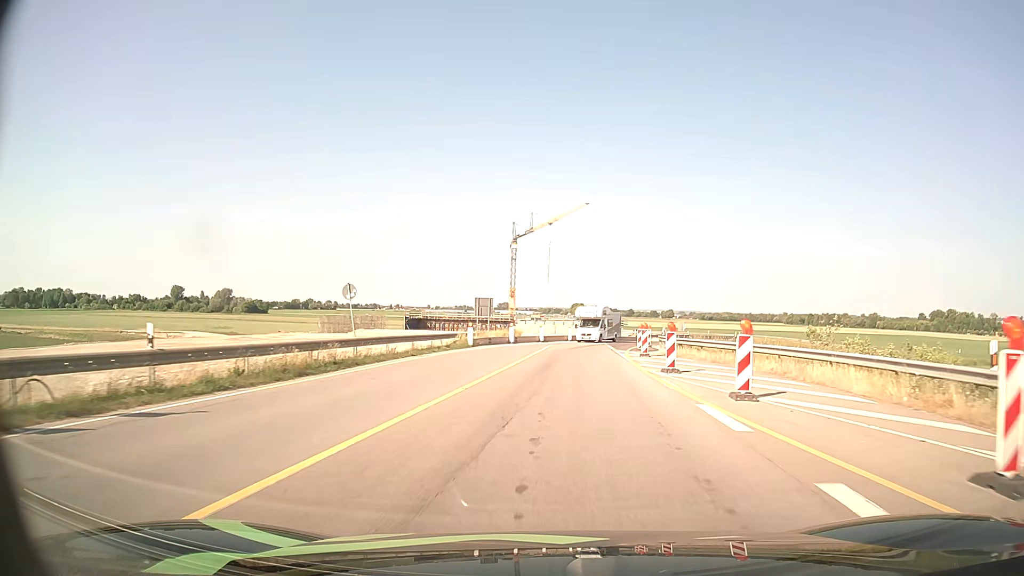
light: Day
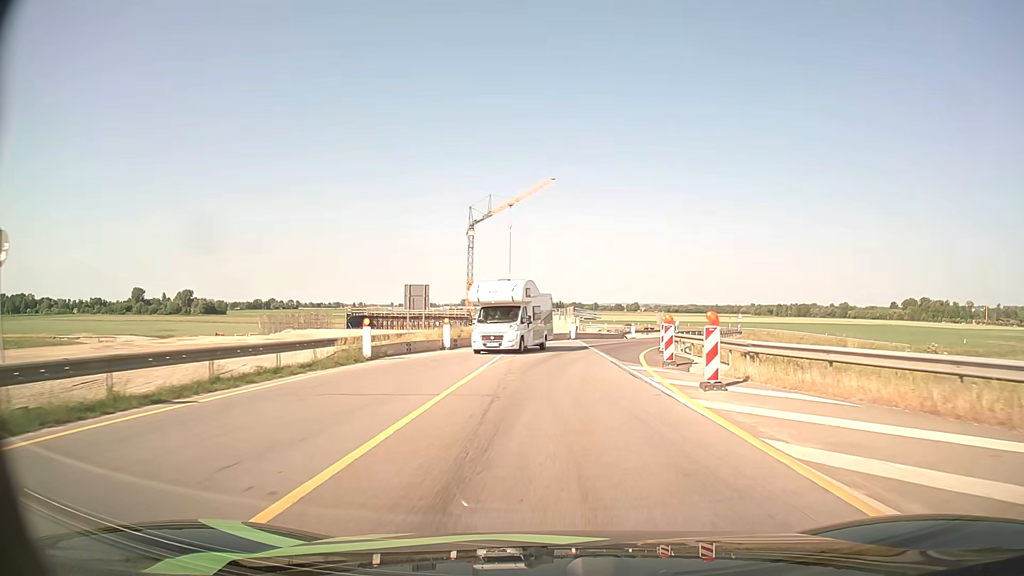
(+0.4, +17.0) m; +3°
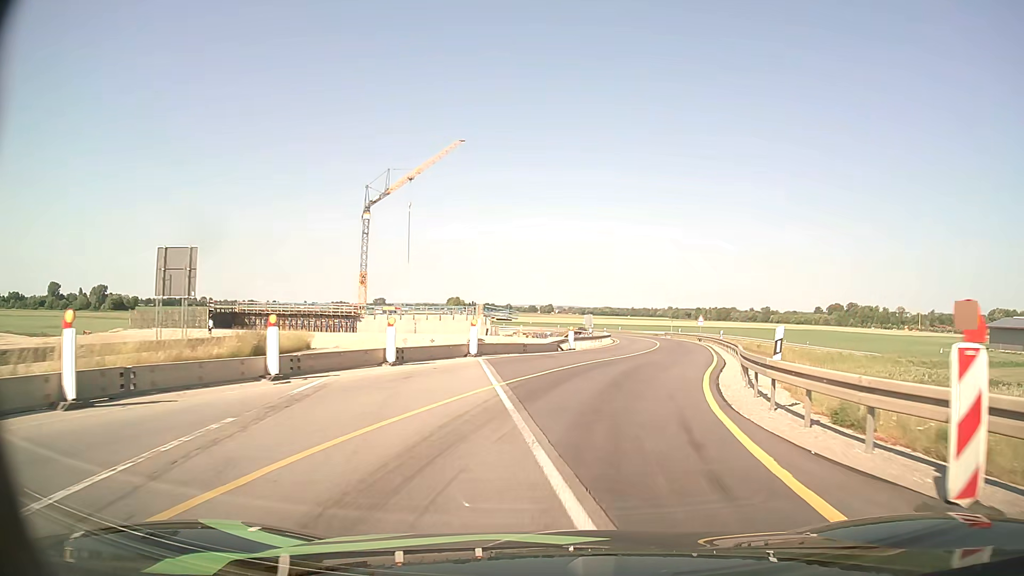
(+1.1, +23.1) m; +7°
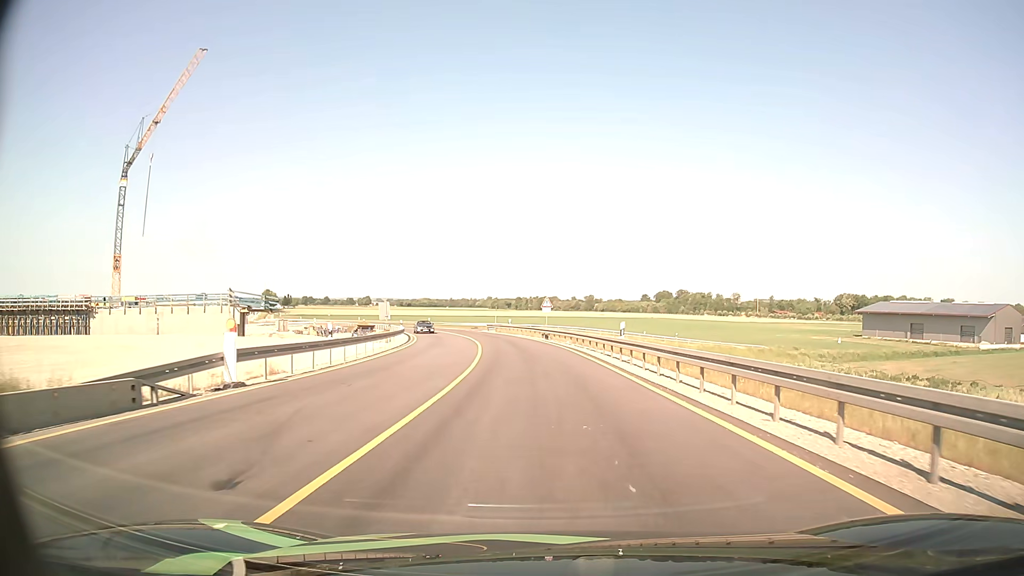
(+4.4, +28.1) m; +16°
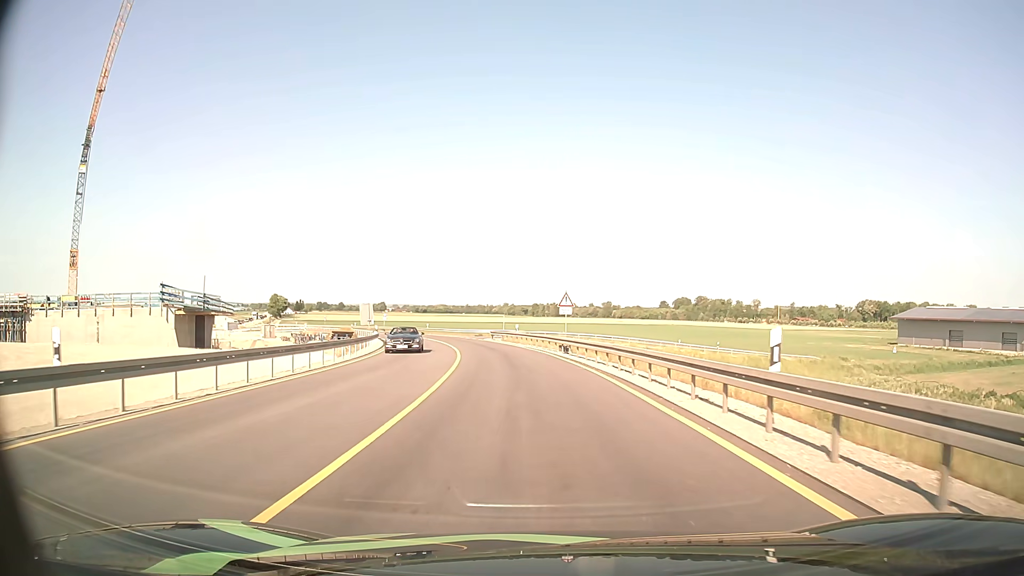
(0.0, +14.8) m; -1°
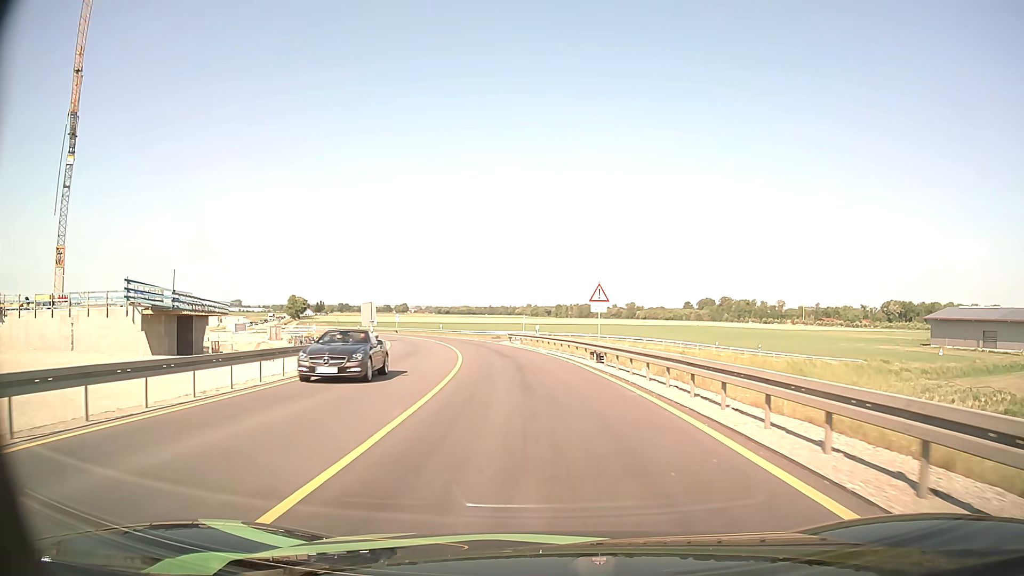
(-0.1, +7.5) m; -2°
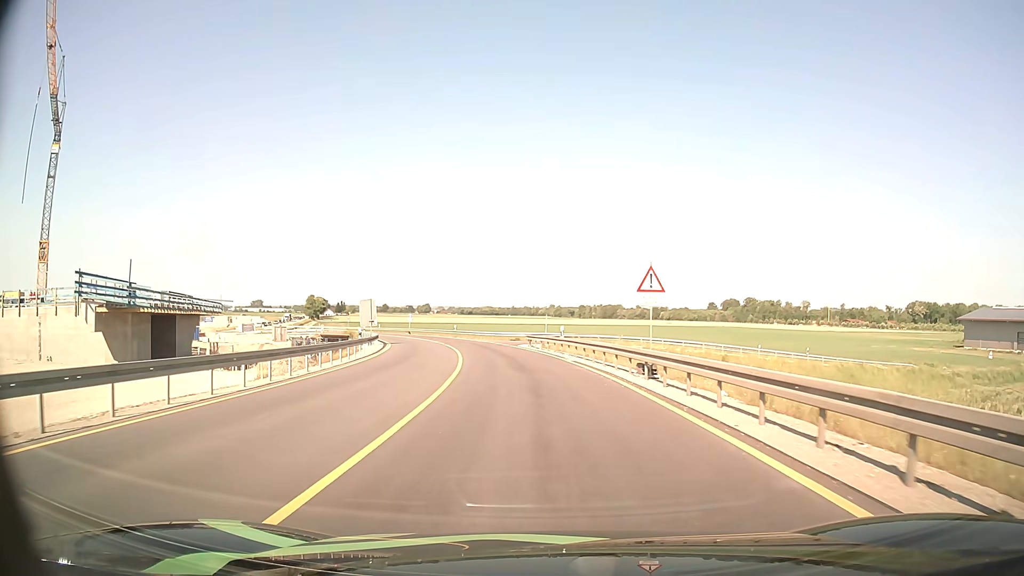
(-0.1, +7.6) m; -2°
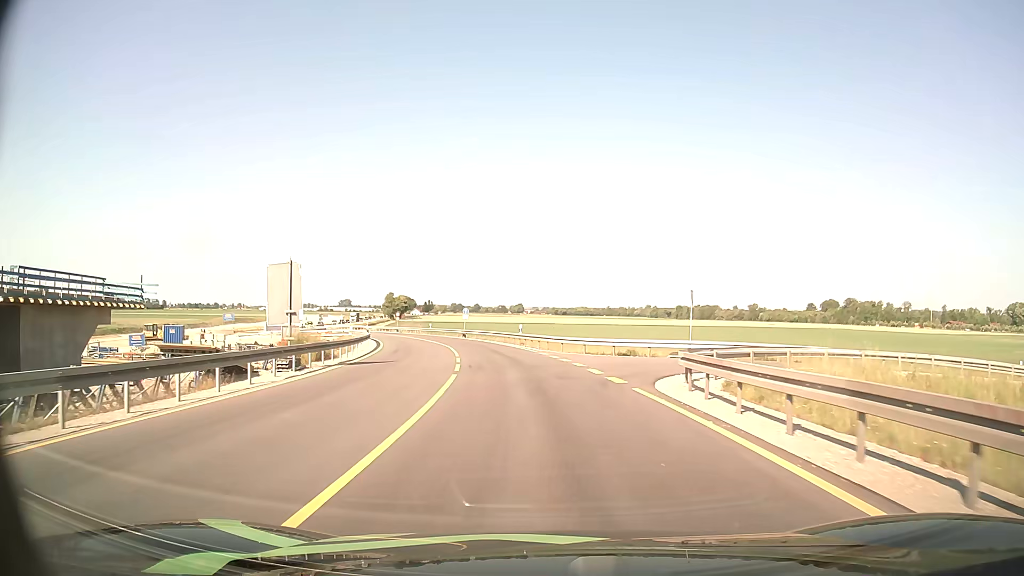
(-2.0, +30.5) m; -8°
(0, +10) (-1, +20) (-2, +30) (-4, +40) (-6, +50) (-9, +59) (-12, +69) (-15, +78) (-19, +87) (-24, +96) m
